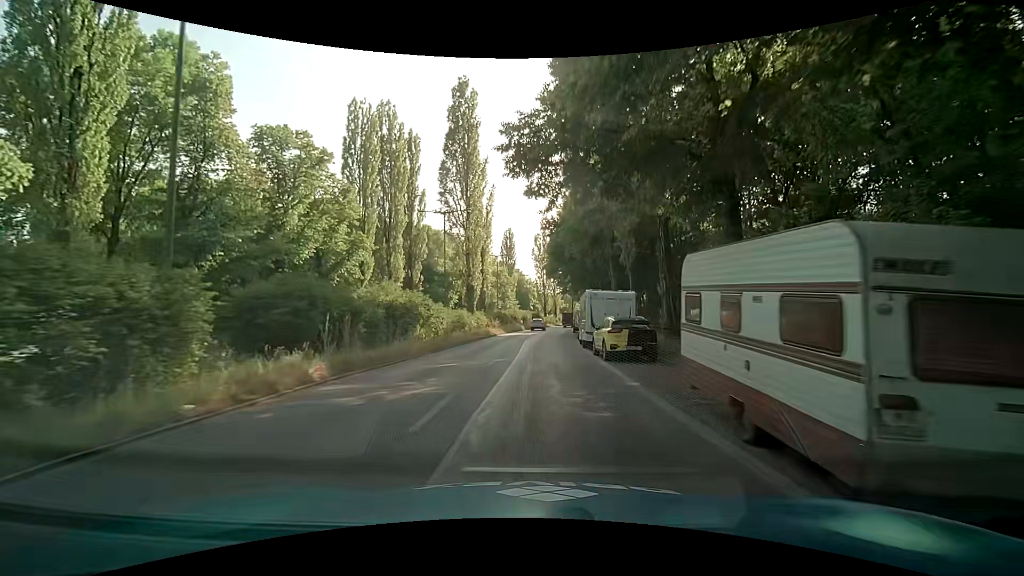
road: secondary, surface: asphalt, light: Day
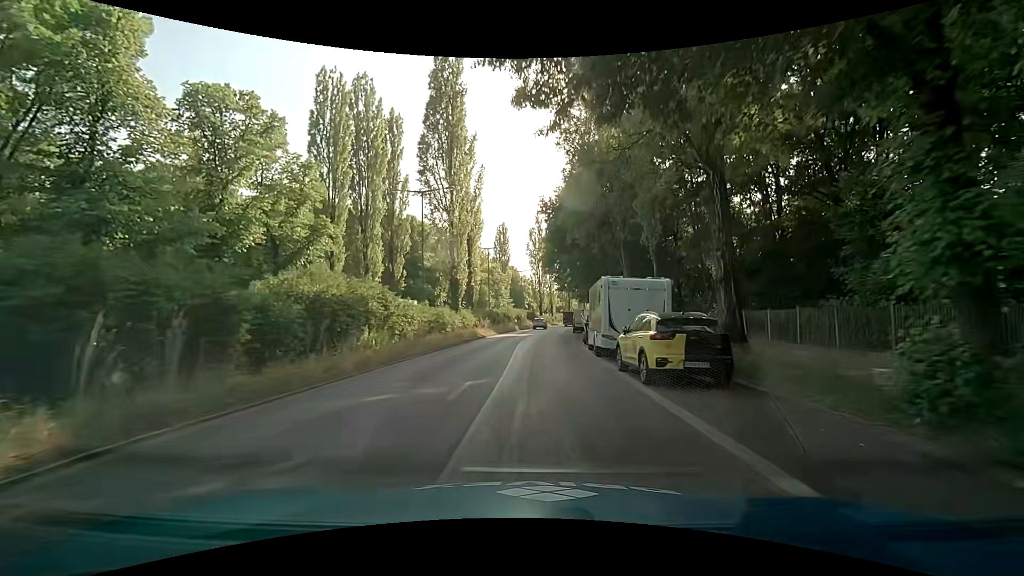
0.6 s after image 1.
(+0.1, +6.7) m; +3°
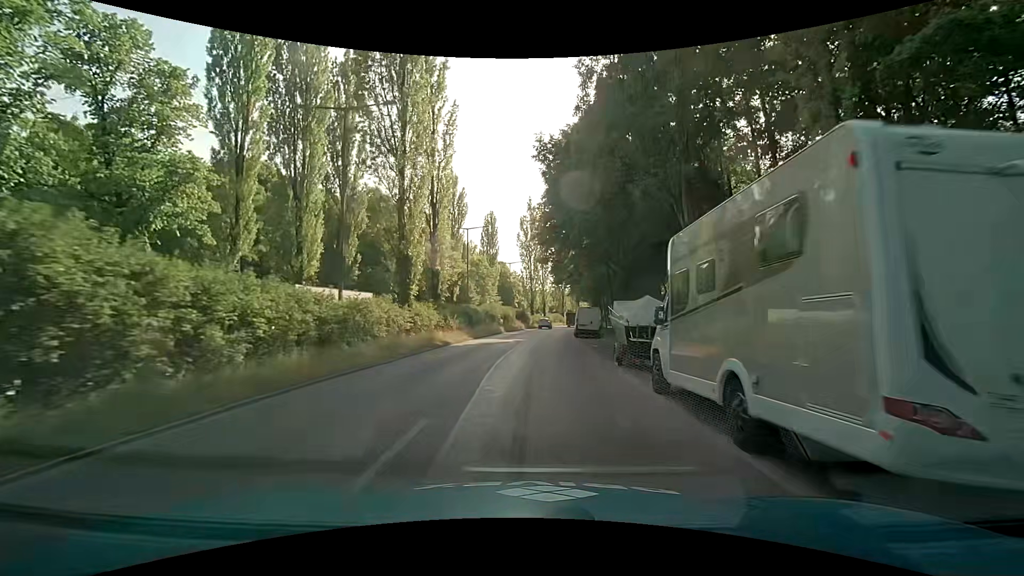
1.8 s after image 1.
(-0.1, +13.6) m; 0°
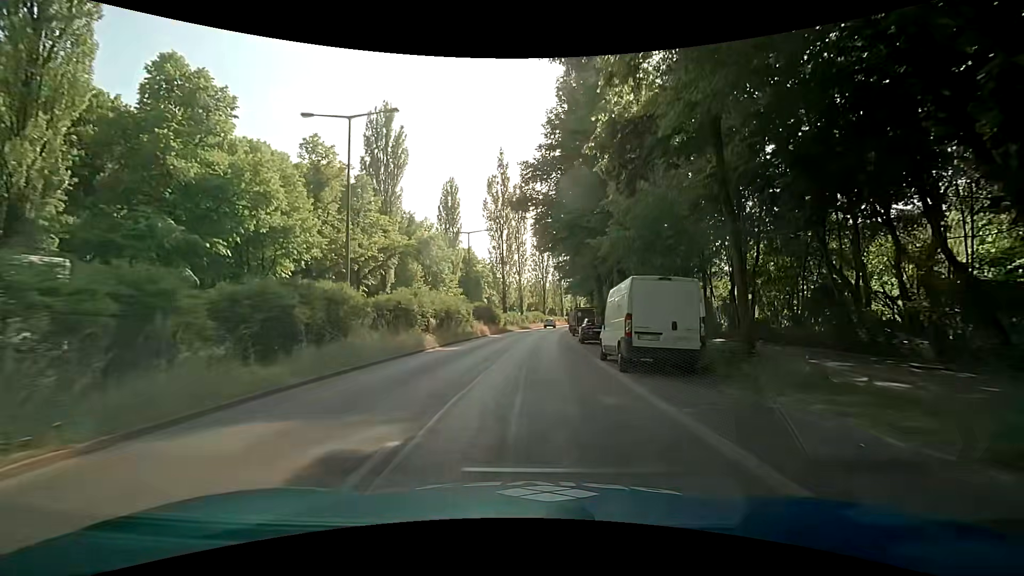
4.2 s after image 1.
(+0.6, +28.3) m; +3°
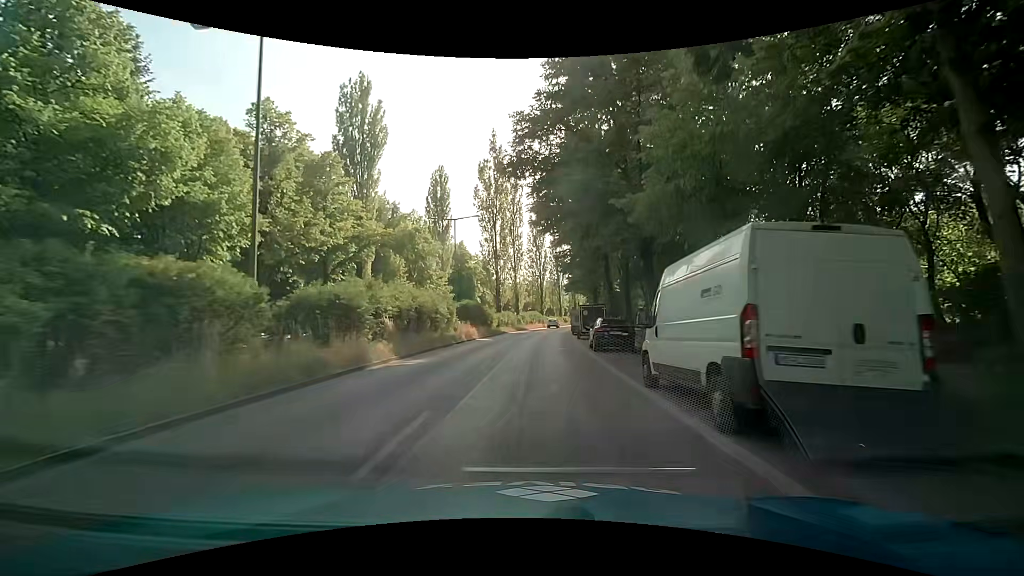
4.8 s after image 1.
(0.0, +7.3) m; +1°
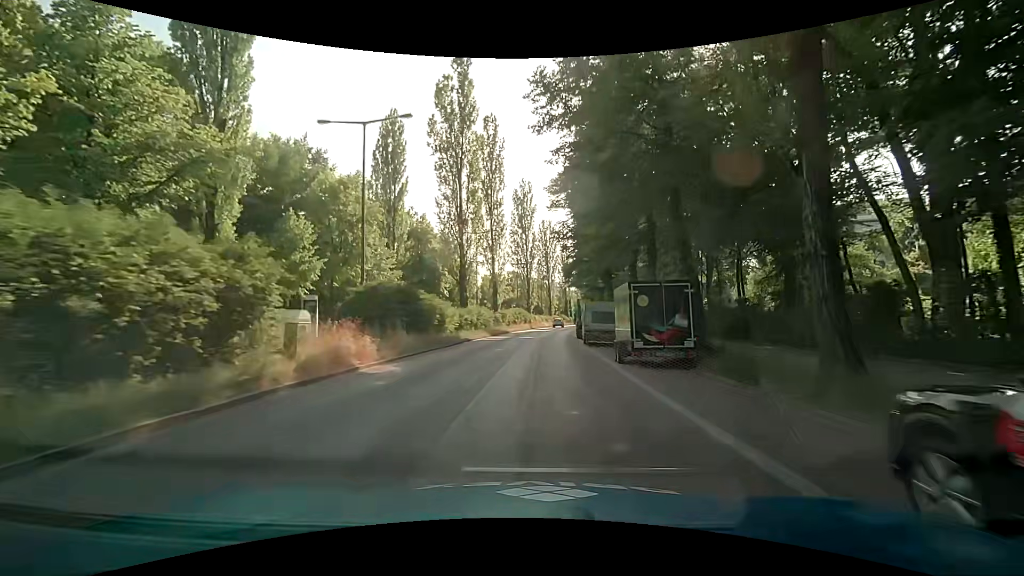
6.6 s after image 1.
(0.0, +21.9) m; +1°
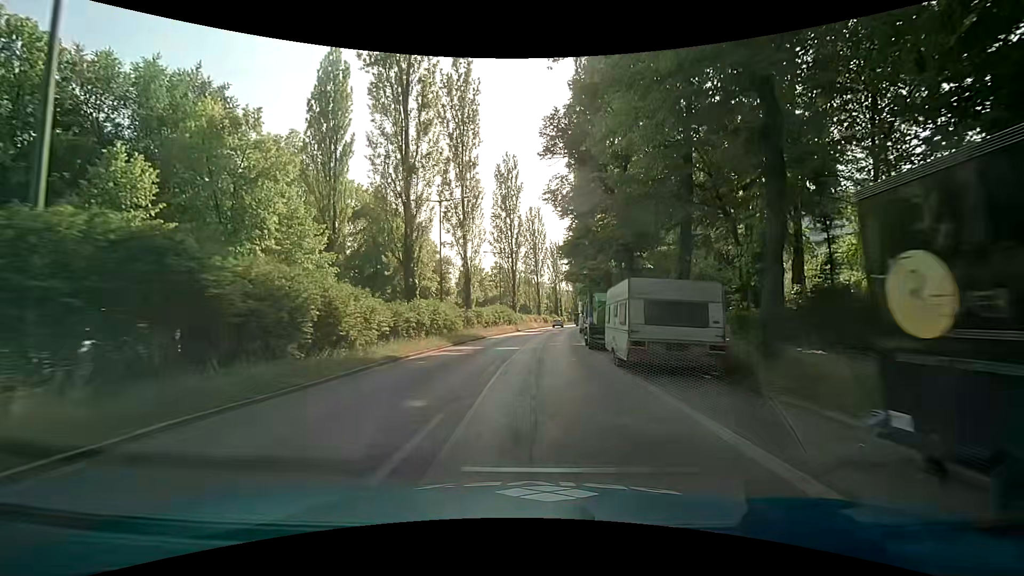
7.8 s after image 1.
(+0.1, +14.4) m; +1°
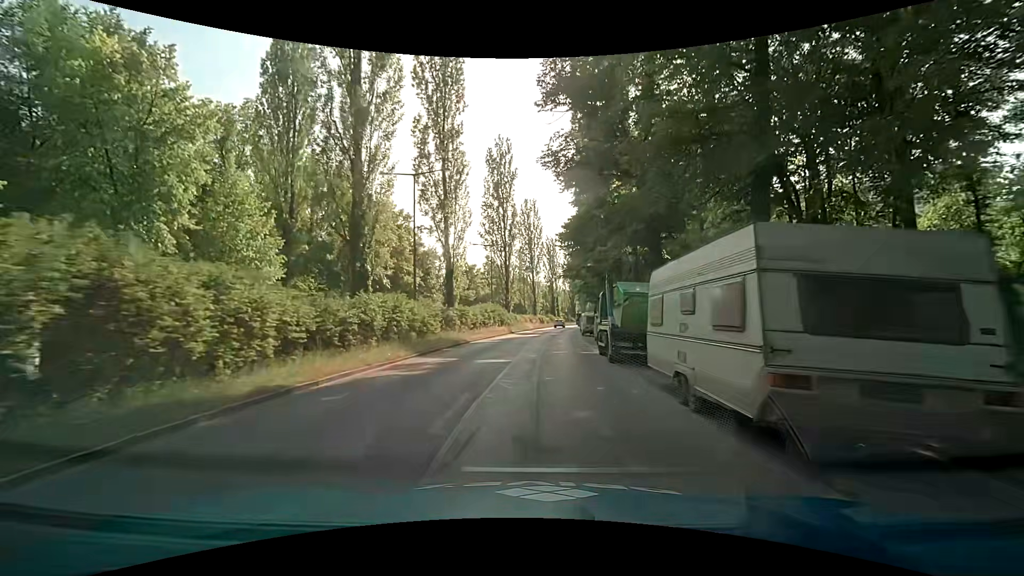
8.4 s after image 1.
(+0.1, +7.1) m; +1°
(0, +10) (0, +20) (+1, +30) (+1, +40) (+2, +50) (+3, +60) (+4, +70) (+5, +80) (+6, +90) (+8, +100) m
